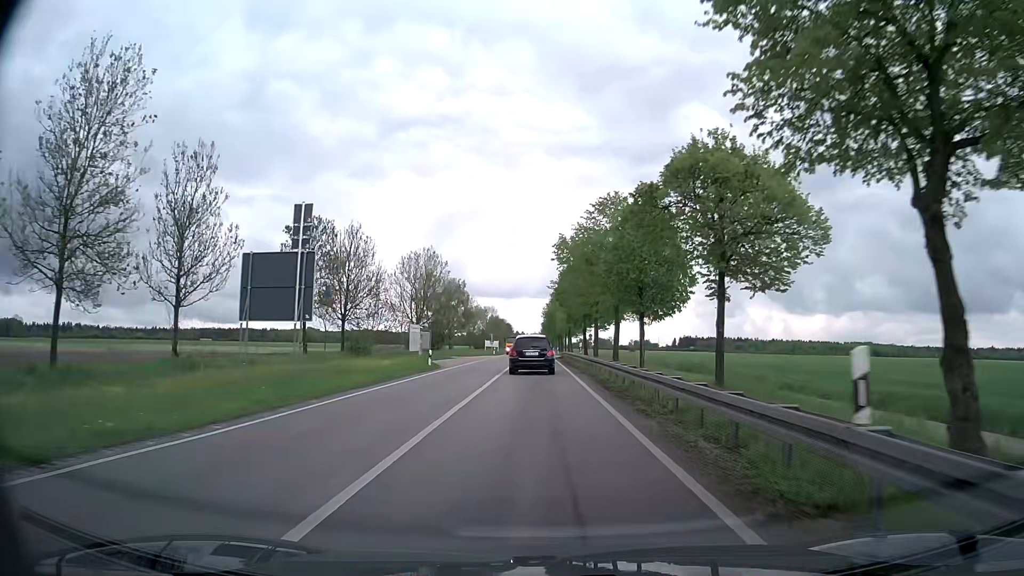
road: primary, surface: asphalt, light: Day
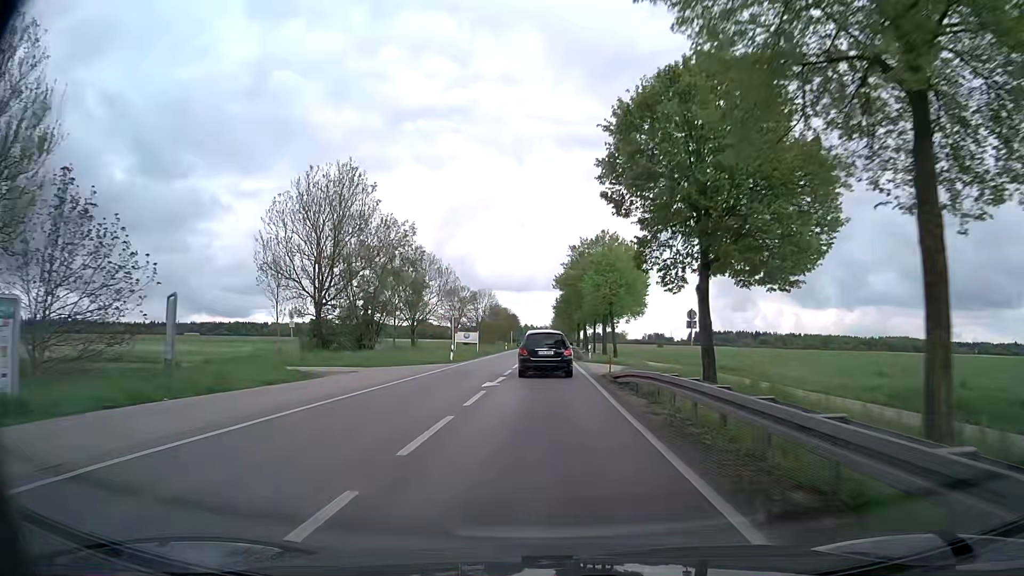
(-0.9, +47.5) m; -1°
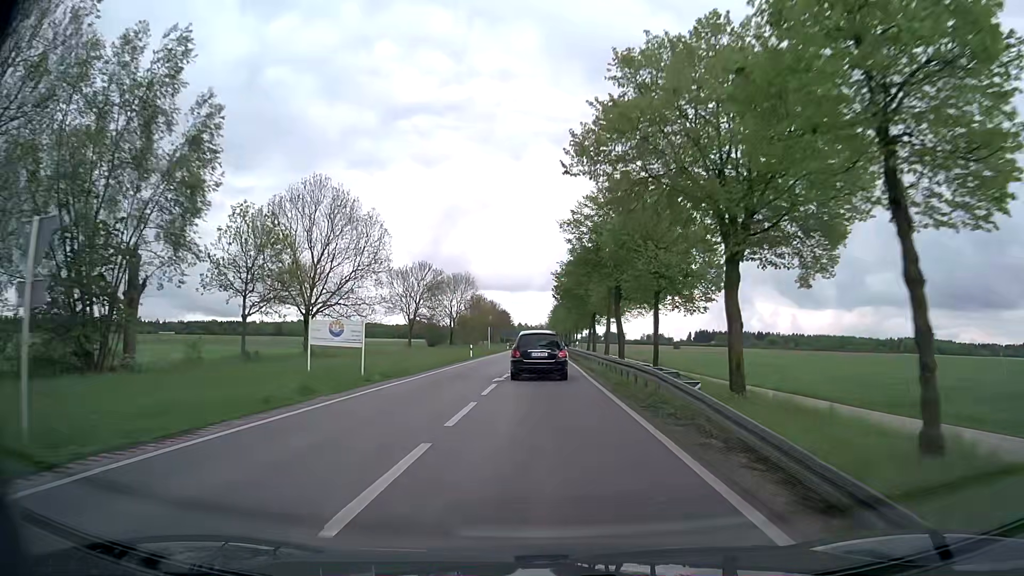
(-0.1, +39.4) m; 0°
(0, +10) (0, +20) (0, +30) (0, +40) (0, +50) (0, +60) (0, +70) (0, +80) (0, +90) (0, +100) m
